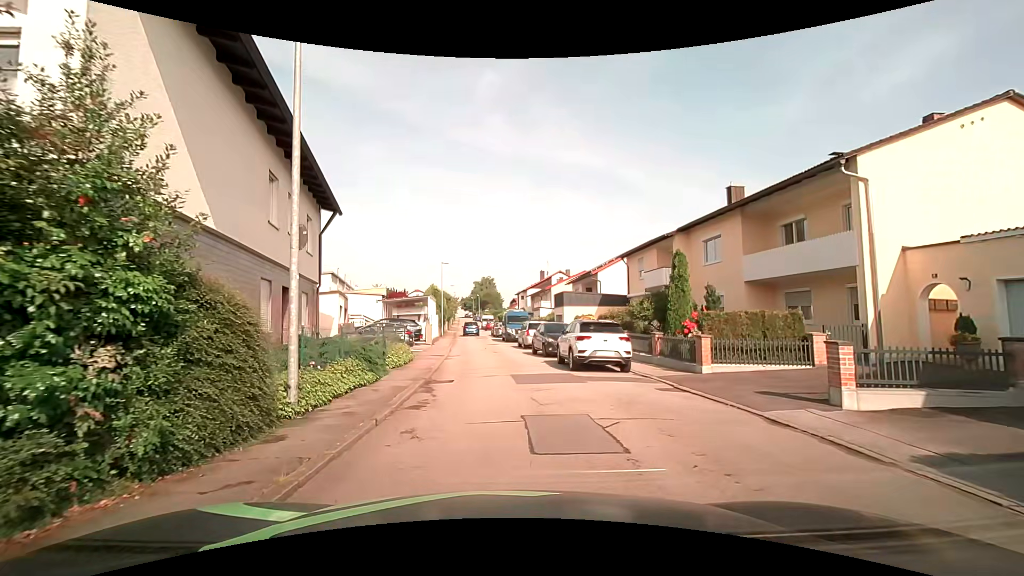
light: Day
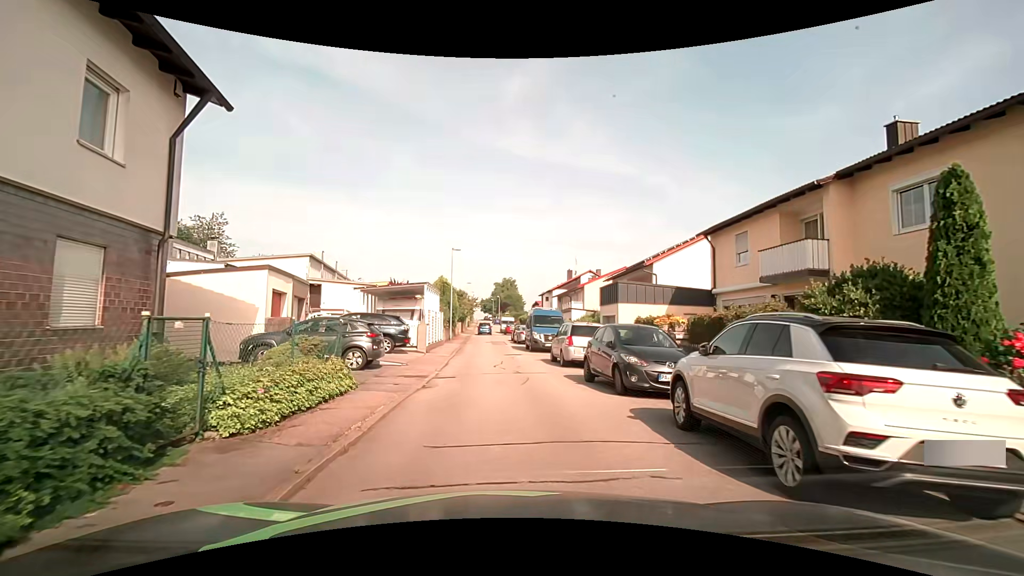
(-0.2, +10.8) m; -2°
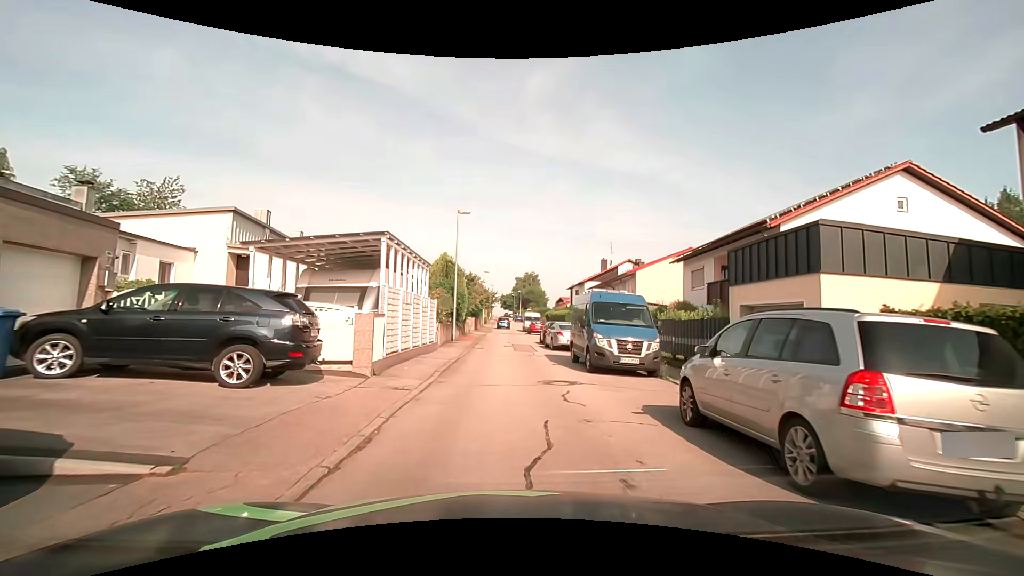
(-0.5, +13.4) m; -4°
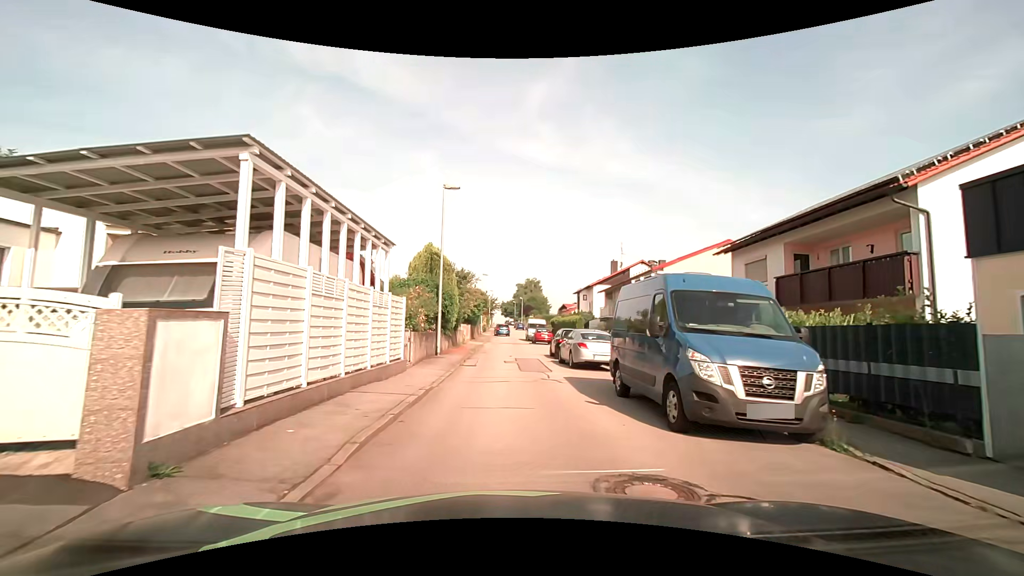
(+0.1, +7.2) m; +1°
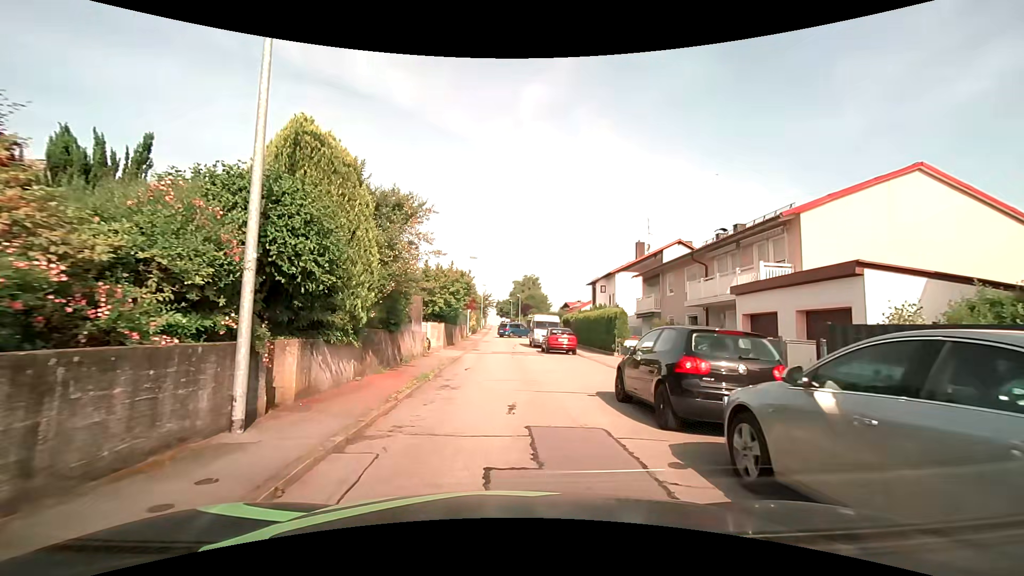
(0.0, +16.8) m; 0°
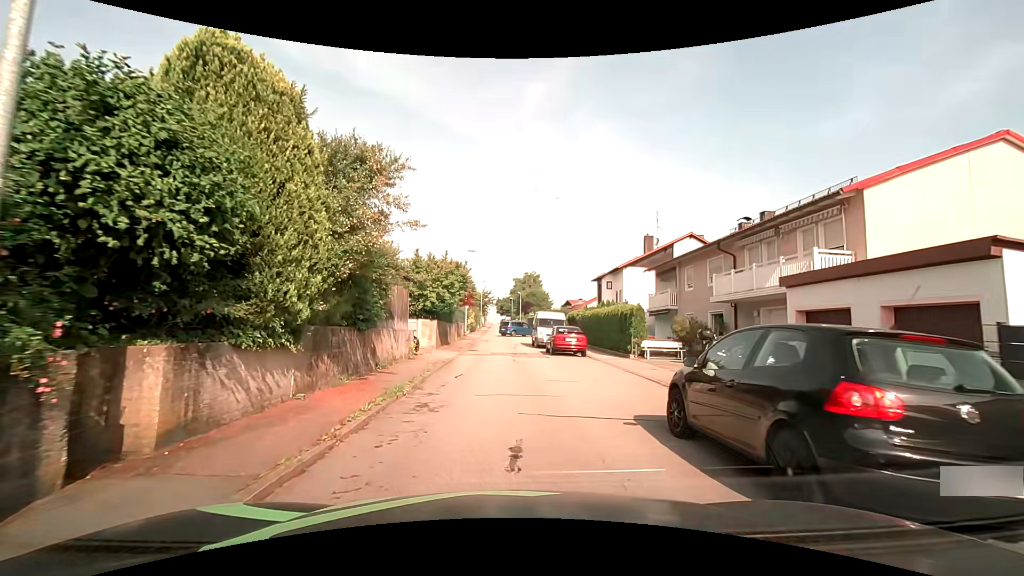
(0.0, +3.2) m; 0°
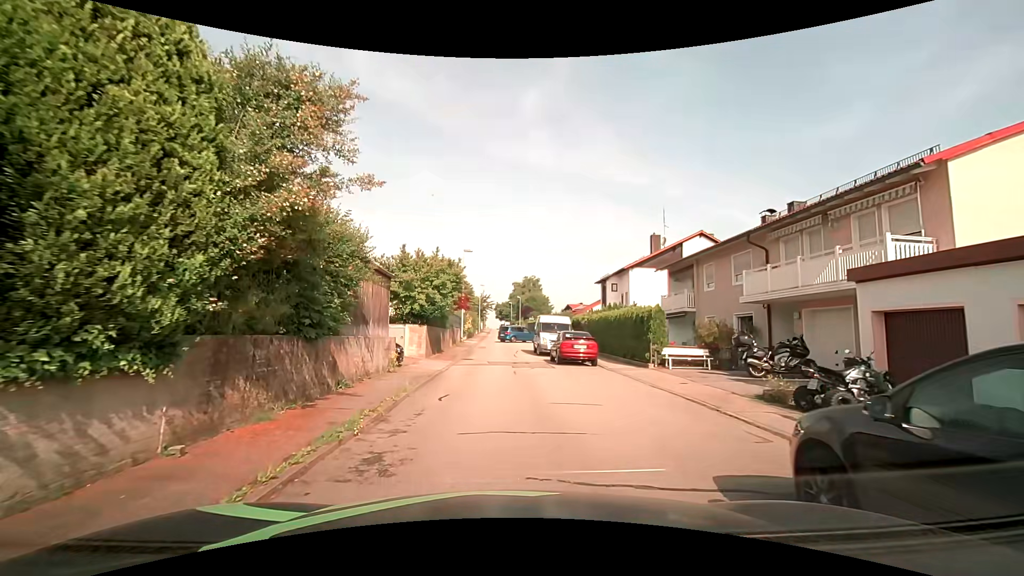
(0.0, +3.0) m; +1°
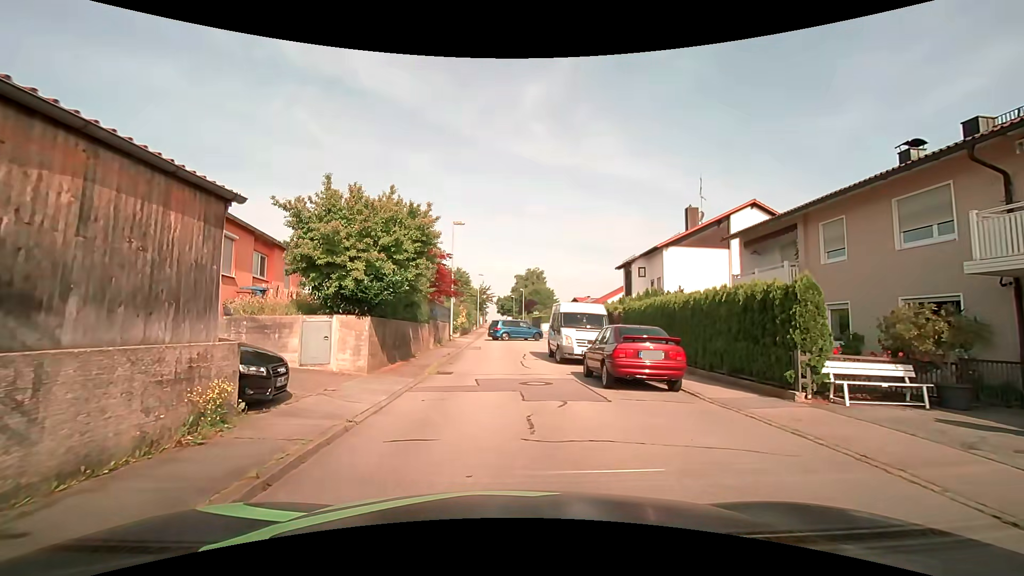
(-0.1, +9.5) m; -1°
(0, +10) (0, +20) (0, +30) (+2, +40) (+2, +50) (+1, +60) (0, +70) (-1, +80) (-1, +90) (0, +100) m
